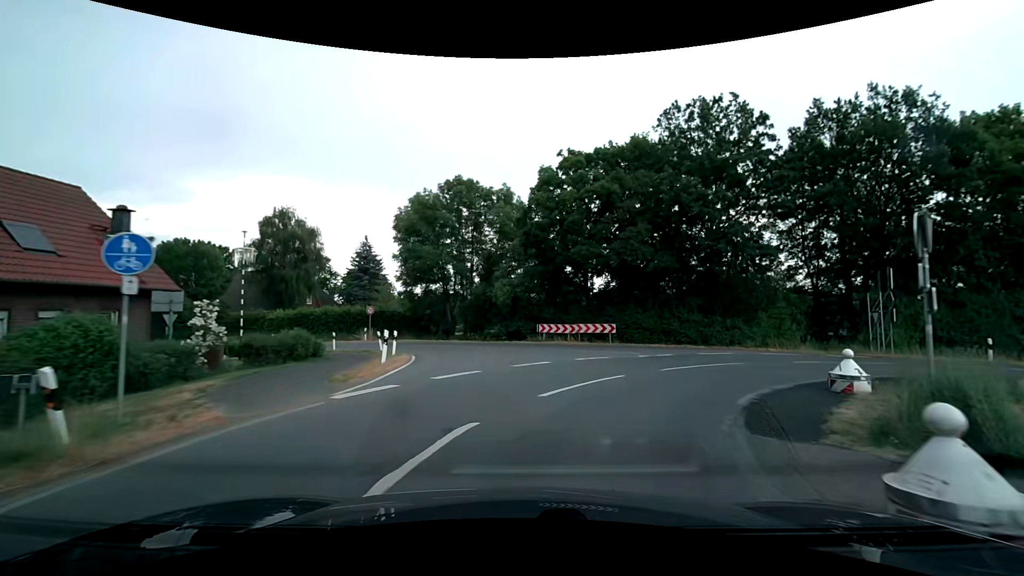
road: secondary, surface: asphalt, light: Day
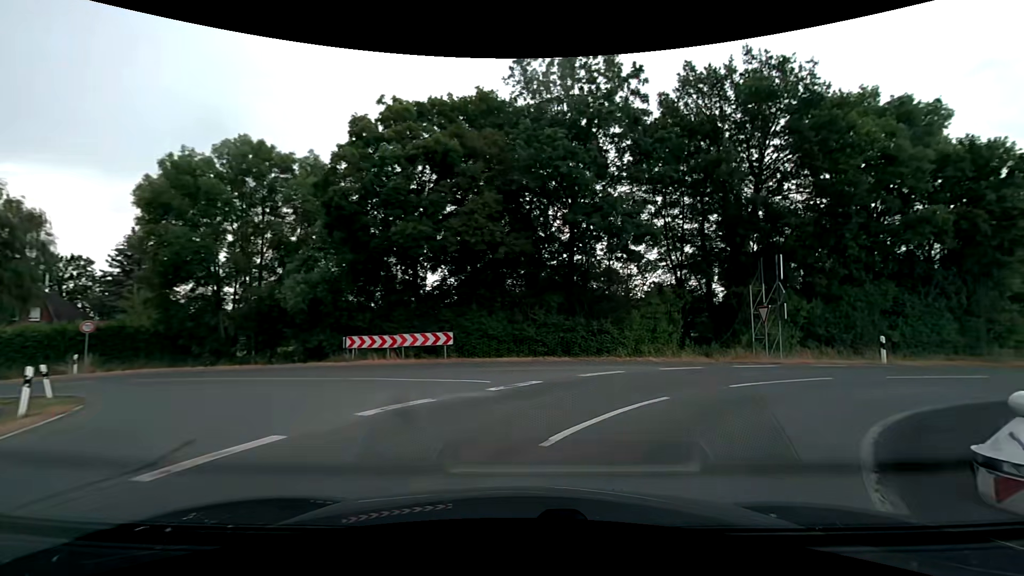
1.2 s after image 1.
(+1.1, +8.2) m; +18°
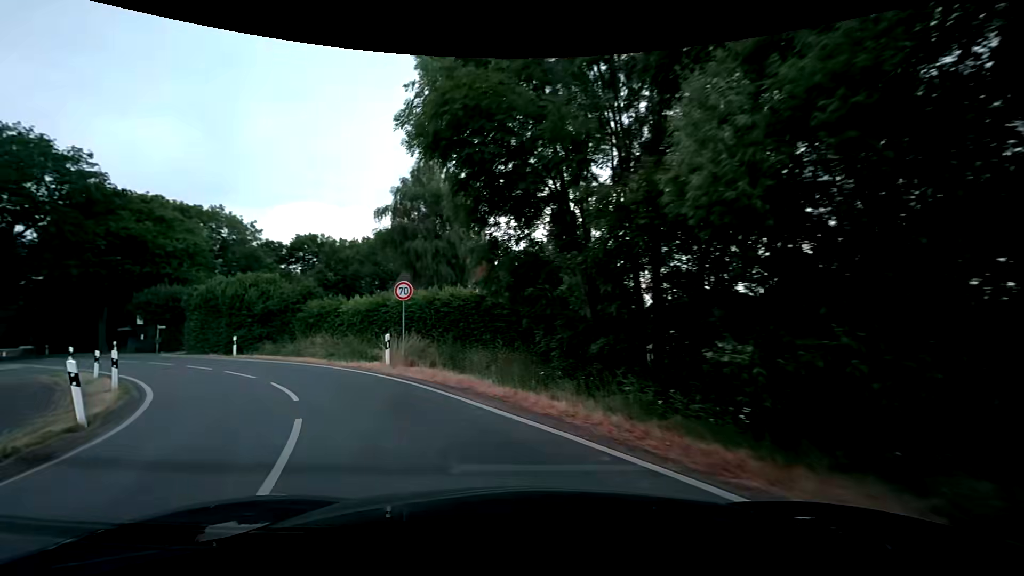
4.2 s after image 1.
(-6.4, +18.8) m; -49°
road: tertiary
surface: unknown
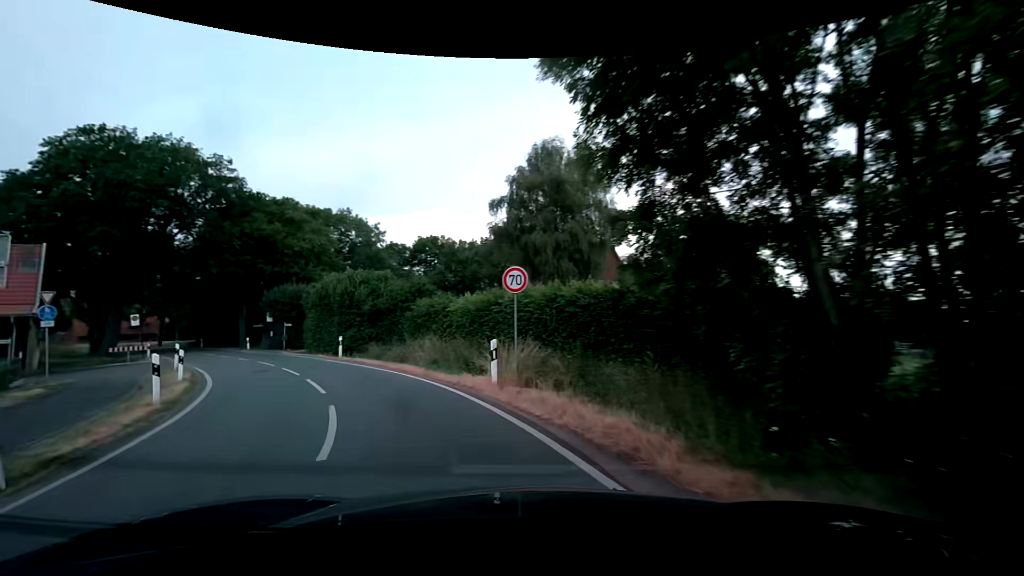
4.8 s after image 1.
(-0.6, +5.1) m; -13°
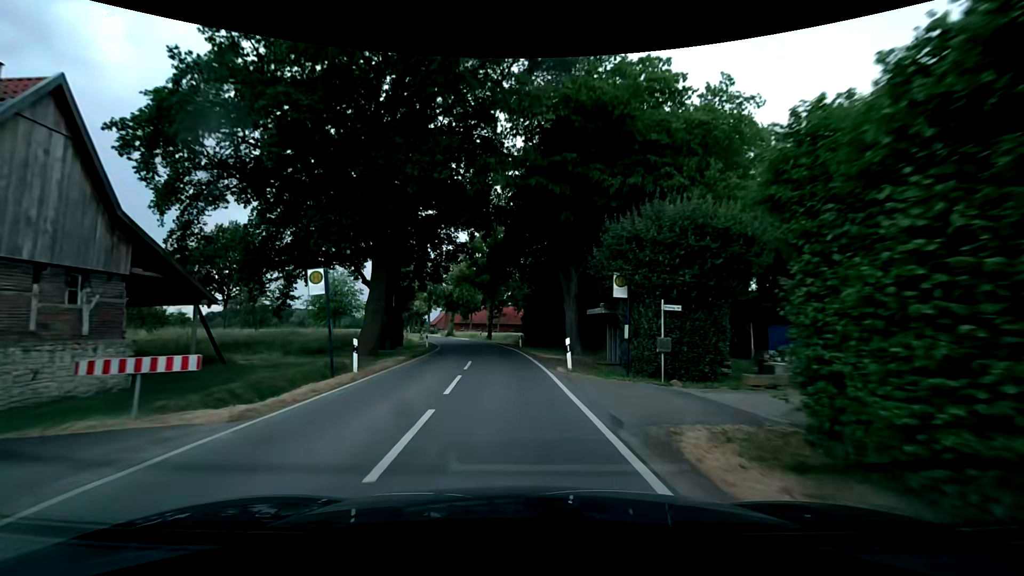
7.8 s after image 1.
(-14.0, +29.3) m; -39°
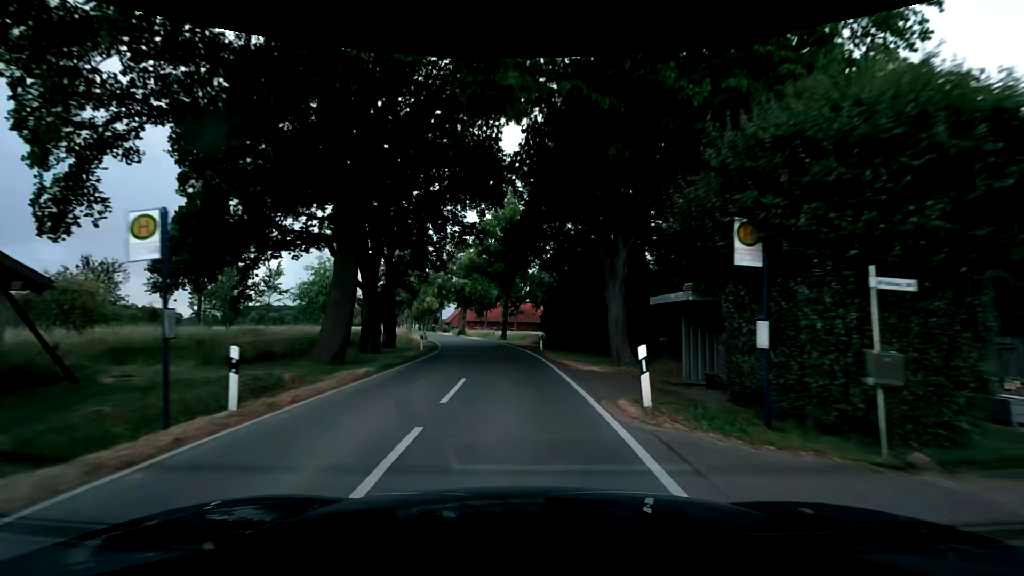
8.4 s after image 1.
(-0.2, +8.0) m; -2°
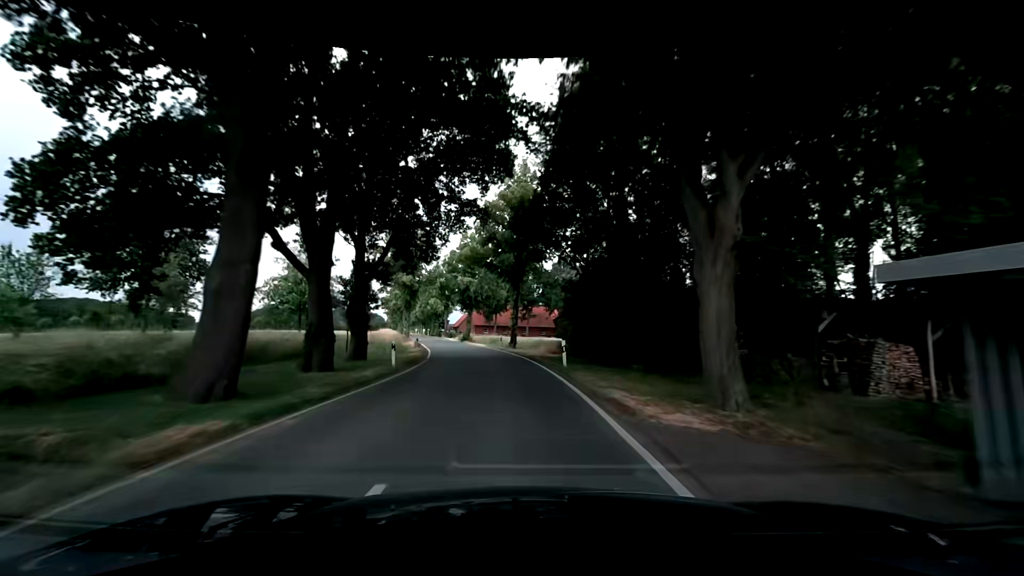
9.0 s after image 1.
(-0.1, +8.5) m; -1°
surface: asphalt
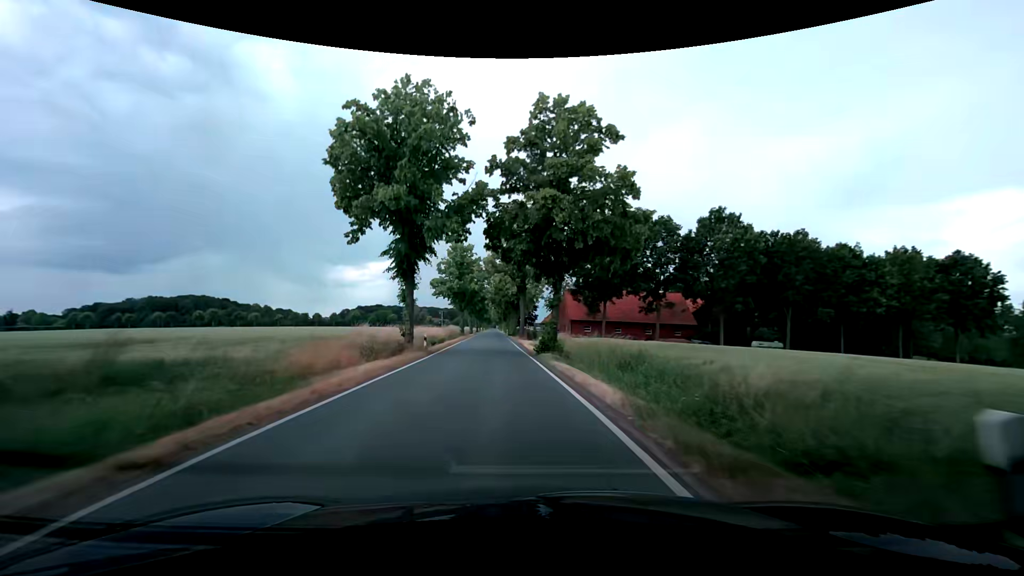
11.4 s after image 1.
(-3.2, +37.2) m; -11°
(0, +10) (-1, +20) (-1, +30) (-2, +40) (-3, +50) (-3, +60) (-4, +70) (-4, +80) (-5, +90) (-6, +100) m
